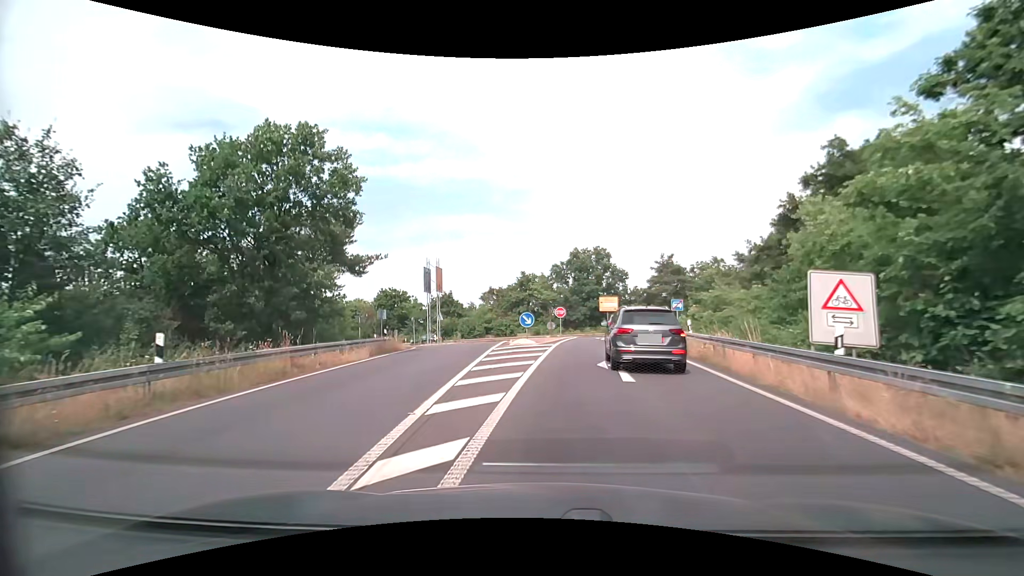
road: trunk_link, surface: asphalt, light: Day
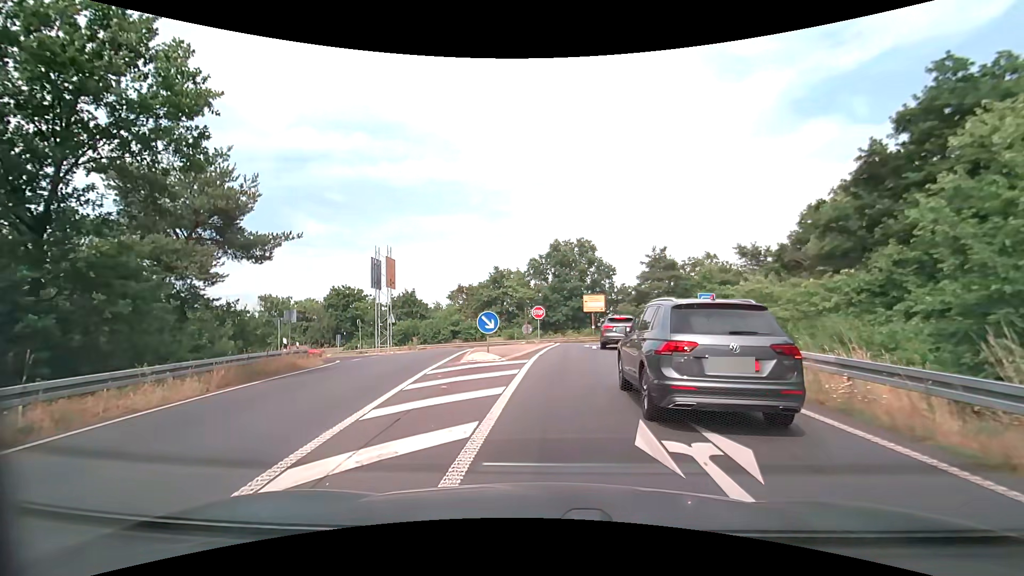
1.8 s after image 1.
(+0.2, +8.6) m; +2°
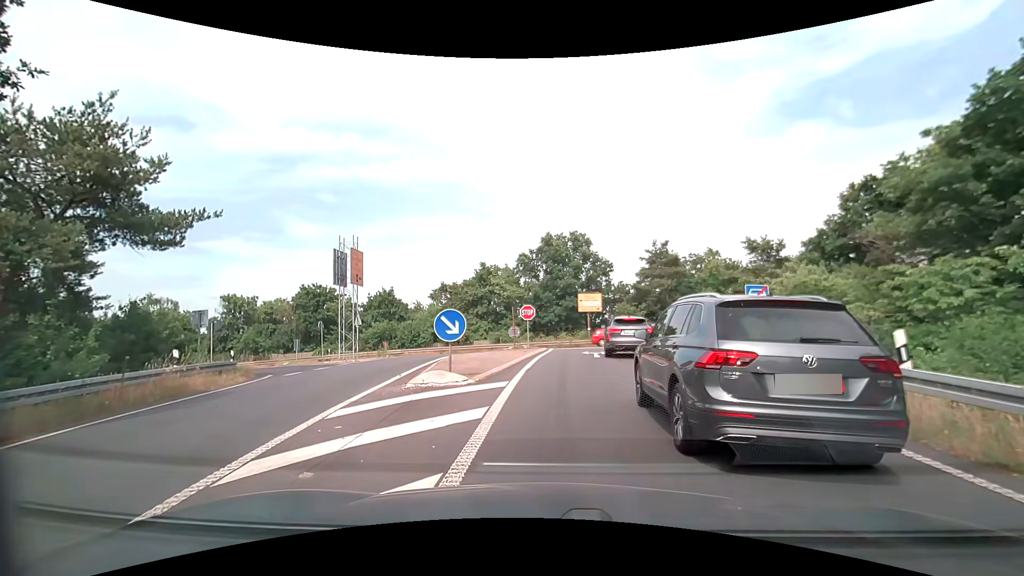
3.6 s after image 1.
(+0.1, +5.3) m; +1°
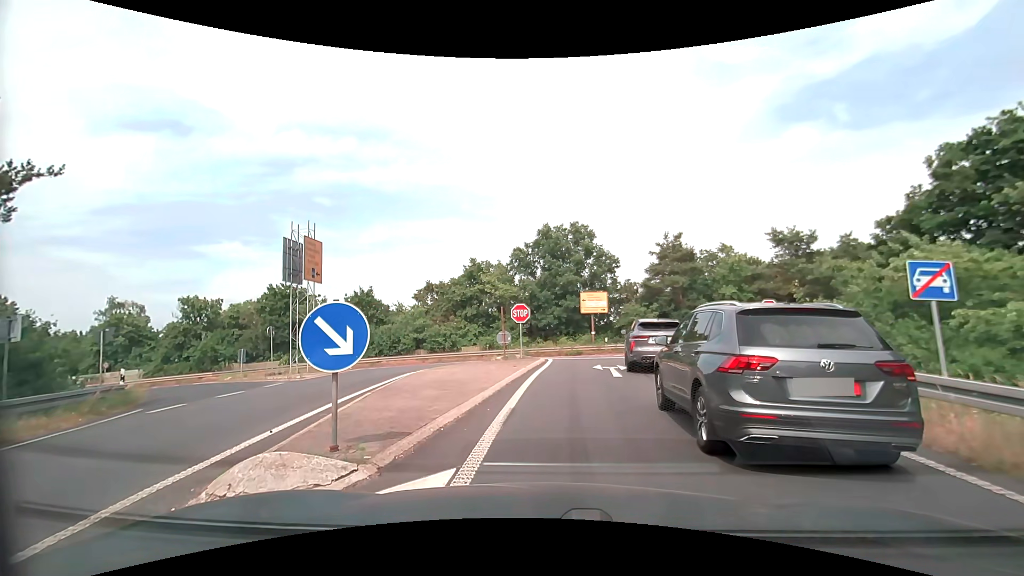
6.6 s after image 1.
(+0.1, +6.3) m; +2°
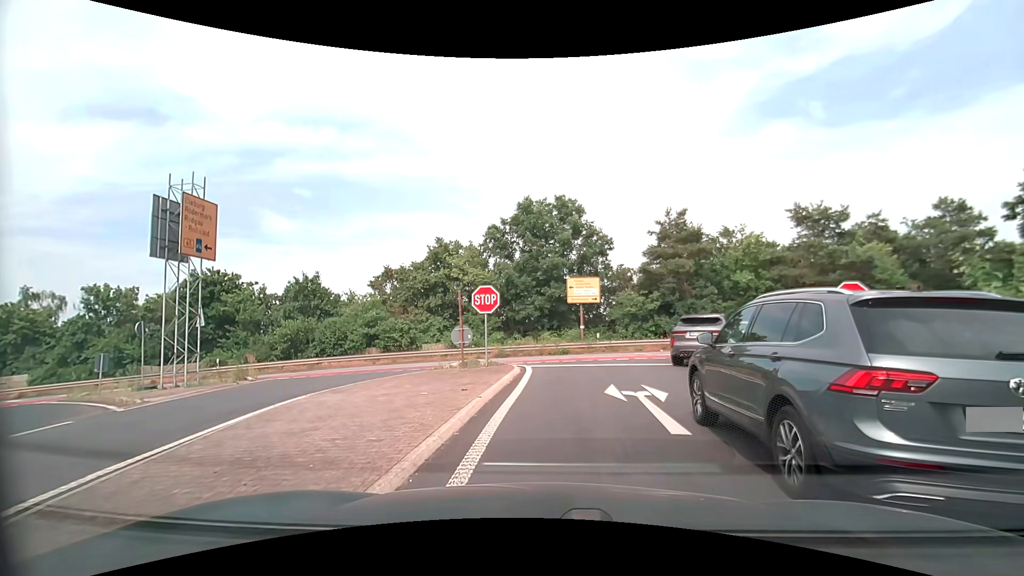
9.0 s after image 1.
(0.0, +8.1) m; 0°
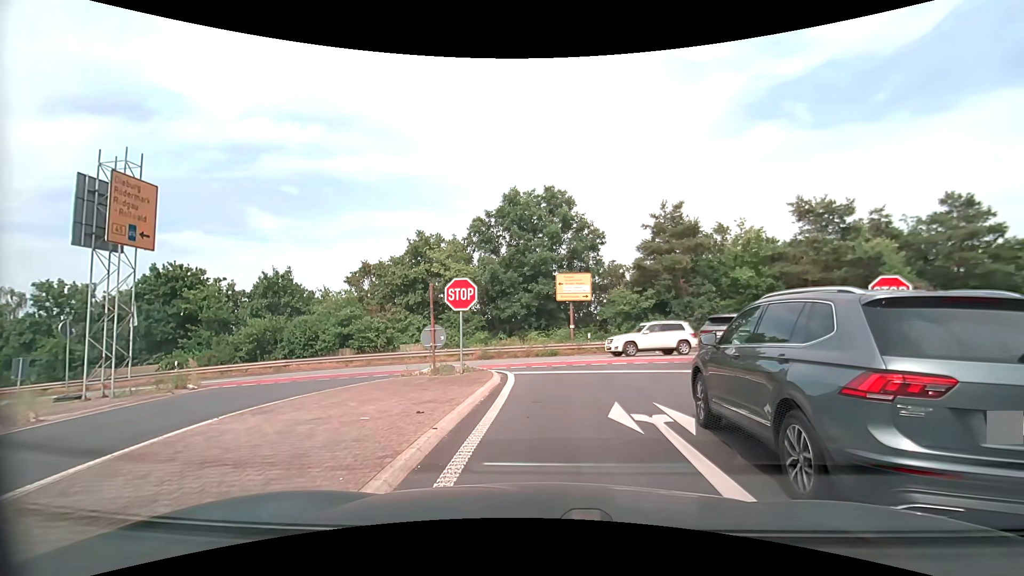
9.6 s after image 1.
(+0.1, +2.6) m; +2°
(0, +10) (0, +20) (-5, +28) (-15, +31) (-25, +32) (-35, +32) (-45, +32) (-55, +33) (-65, +33) (-75, +34) m
